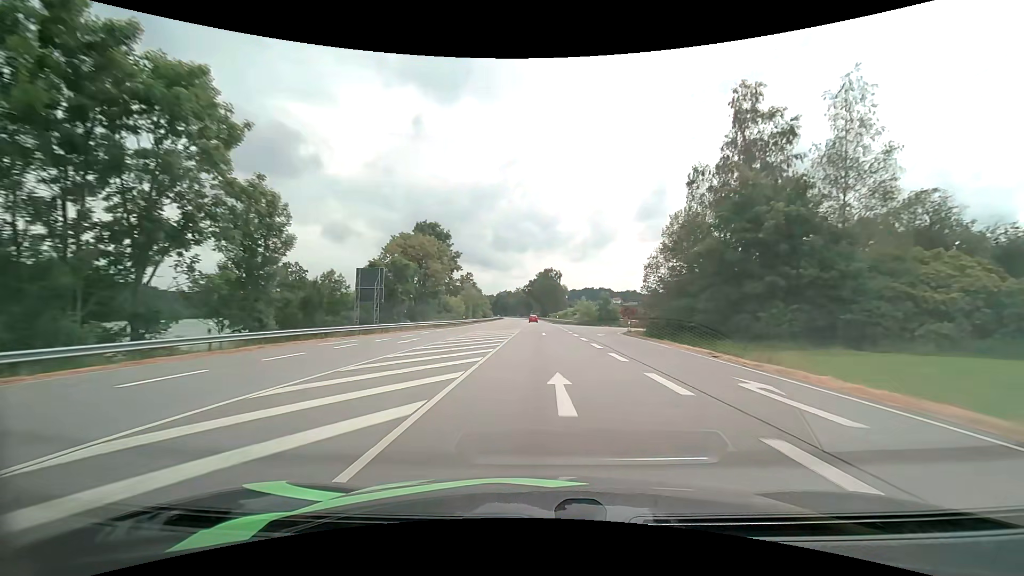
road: primary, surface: asphalt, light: Day
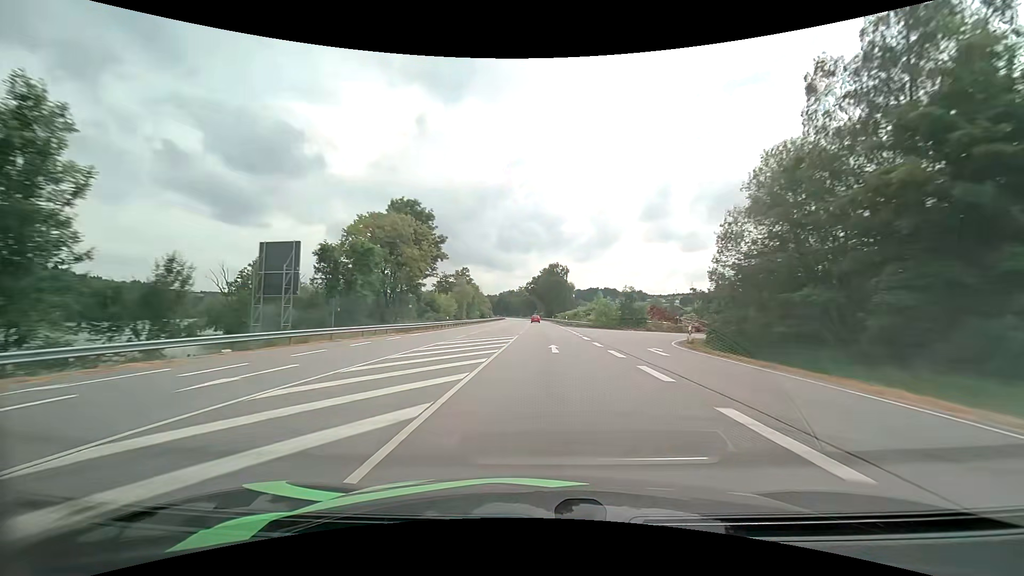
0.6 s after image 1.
(0.0, +16.2) m; 0°
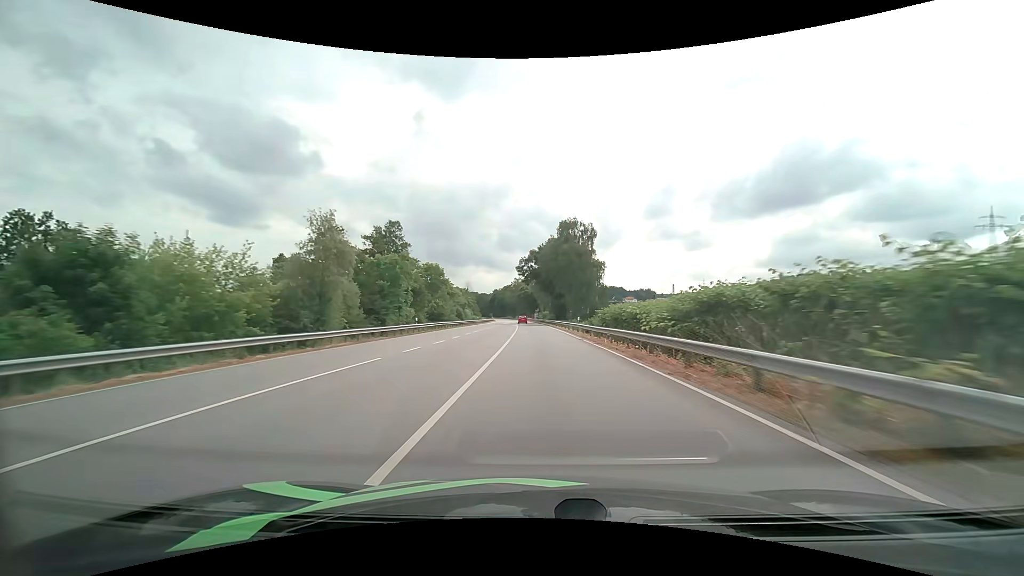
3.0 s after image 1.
(0.0, +65.5) m; 0°
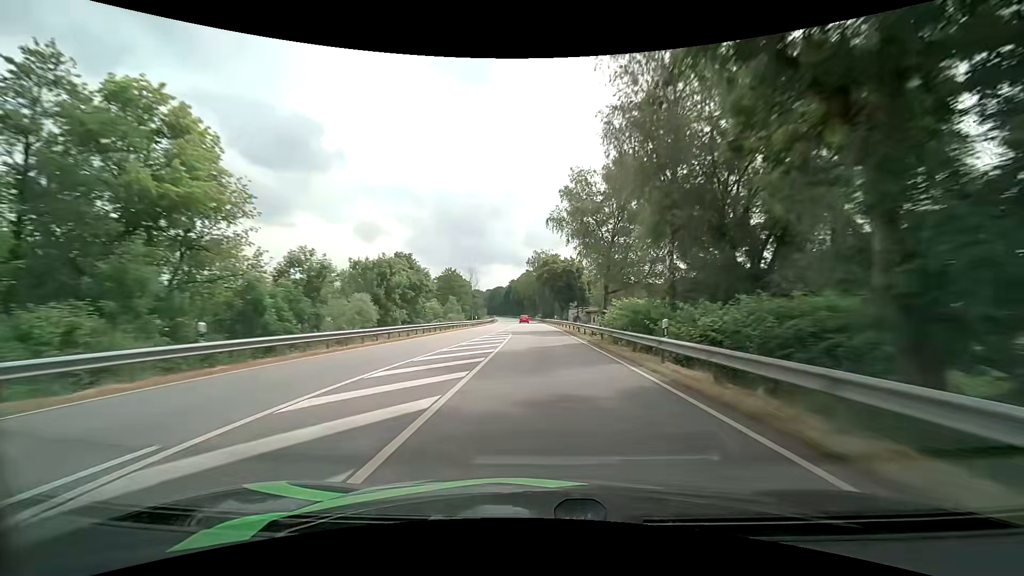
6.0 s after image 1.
(-1.8, +83.4) m; -3°
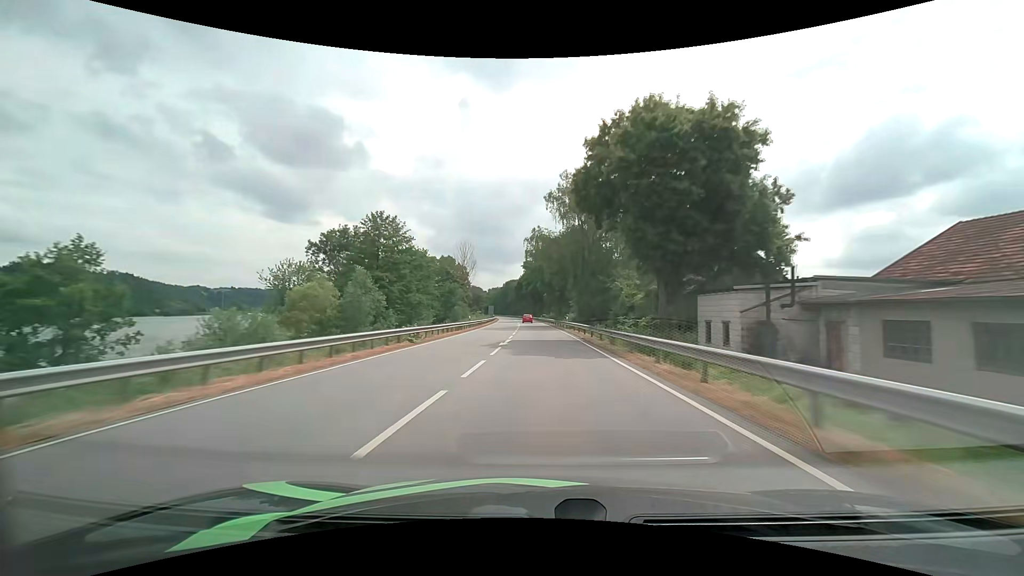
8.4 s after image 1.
(-1.3, +67.5) m; -2°
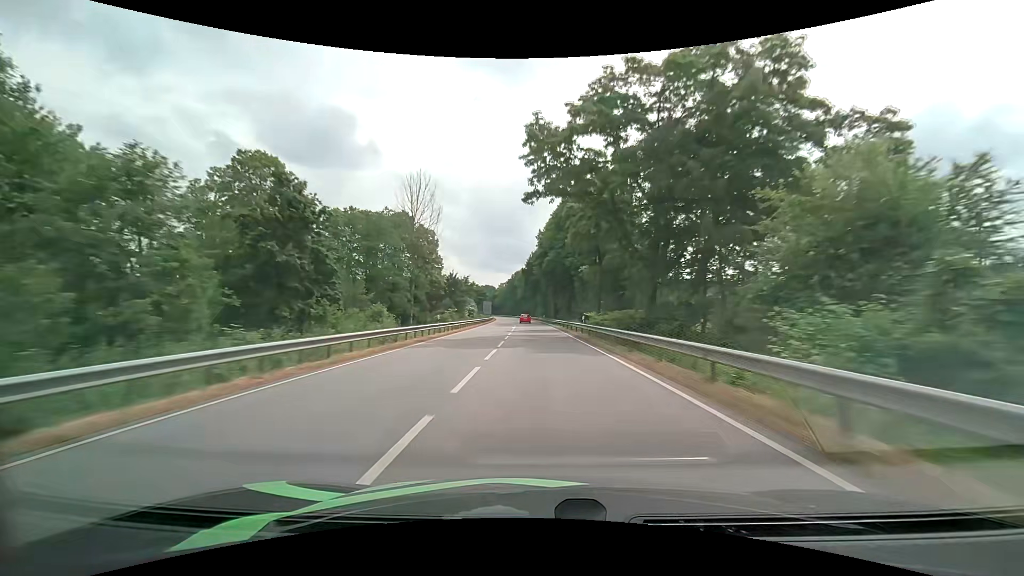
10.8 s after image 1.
(-1.3, +68.7) m; -2°
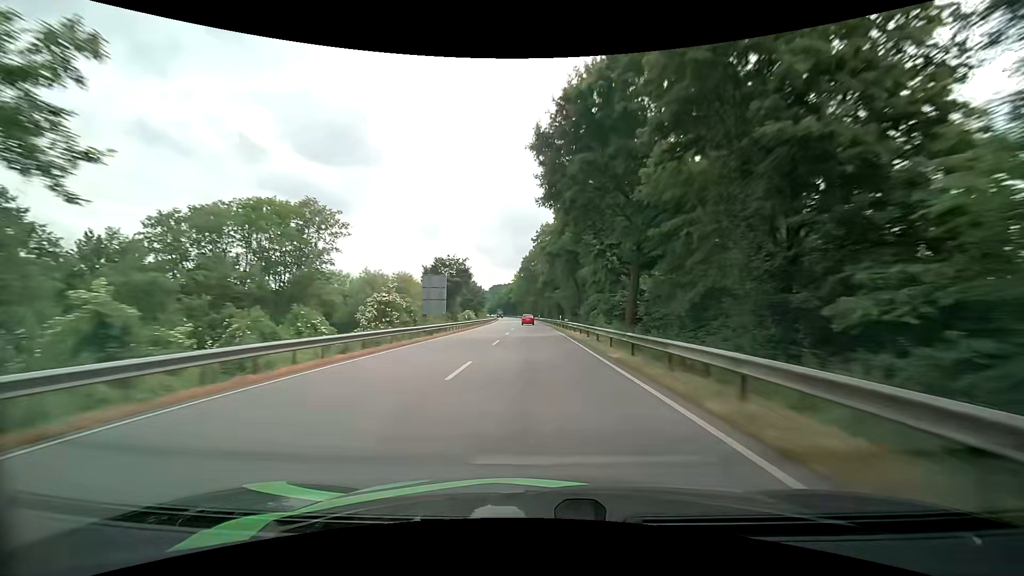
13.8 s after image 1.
(-2.2, +86.1) m; -3°
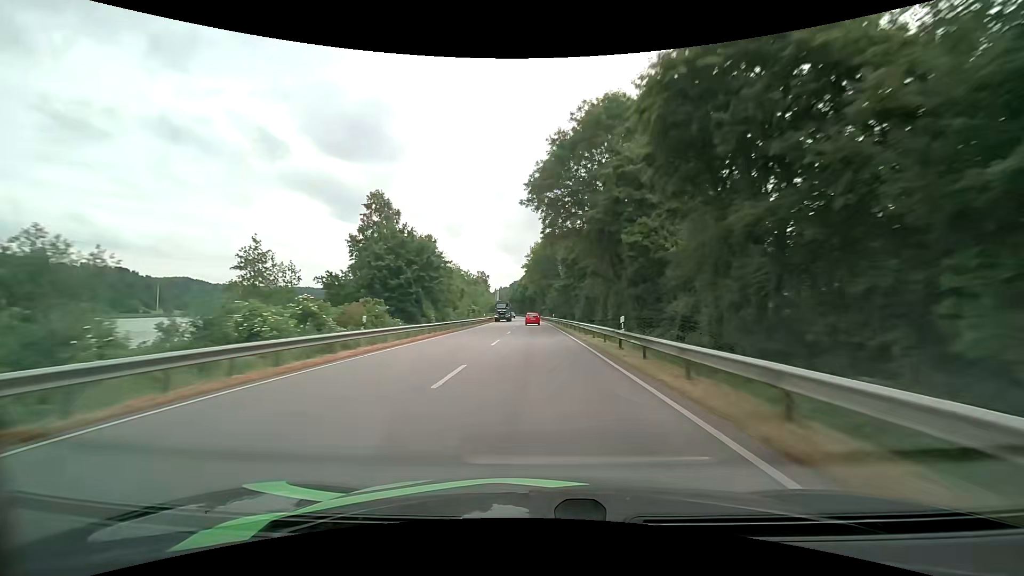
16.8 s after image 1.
(-2.2, +85.5) m; -3°
(0, +10) (0, +20) (0, +30) (0, +40) (-1, +50) (-1, +60) (-1, +70) (-2, +80) (-2, +90) (-2, +100) m
